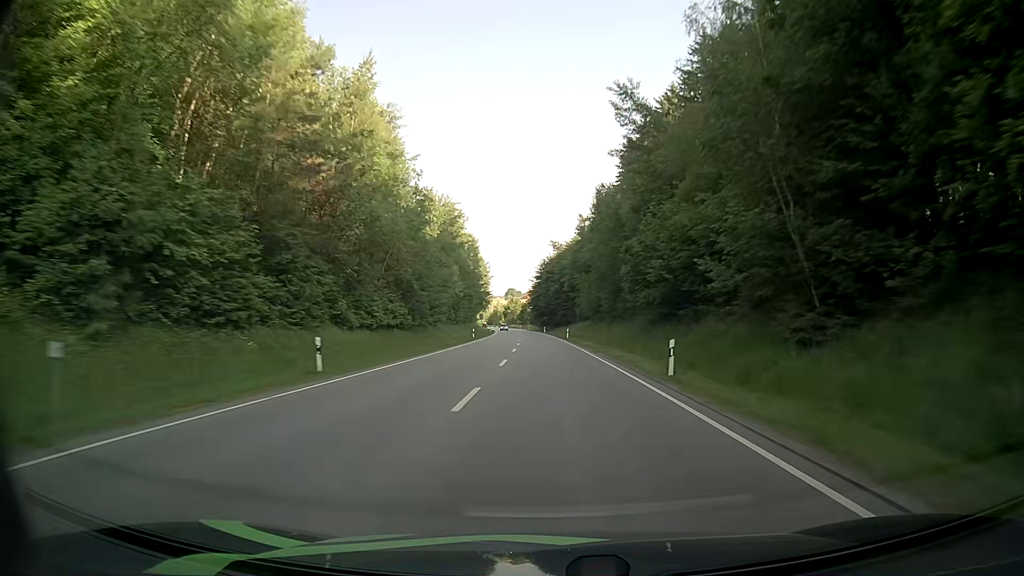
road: primary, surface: asphalt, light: Day
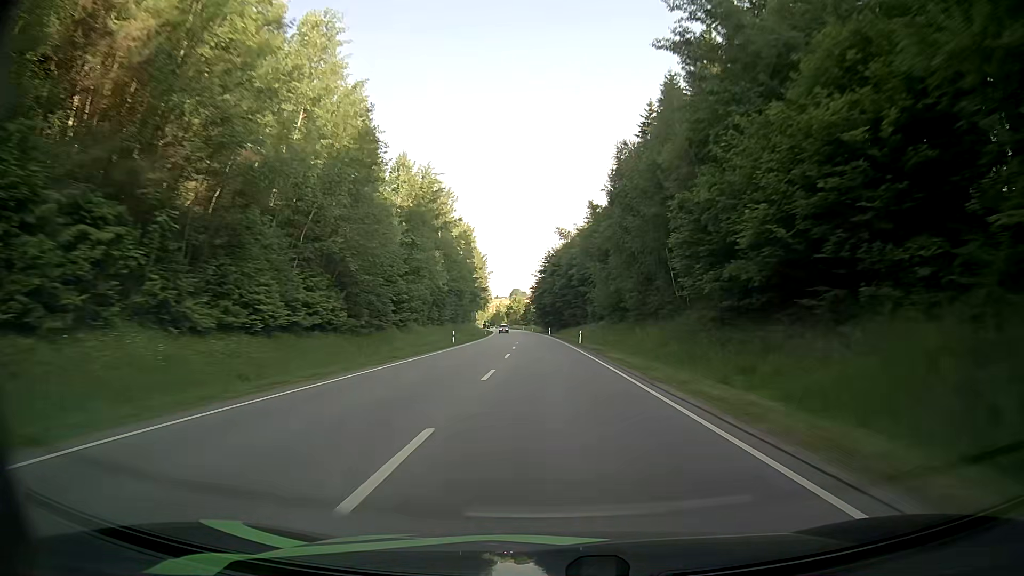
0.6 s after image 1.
(-0.1, +17.5) m; 0°
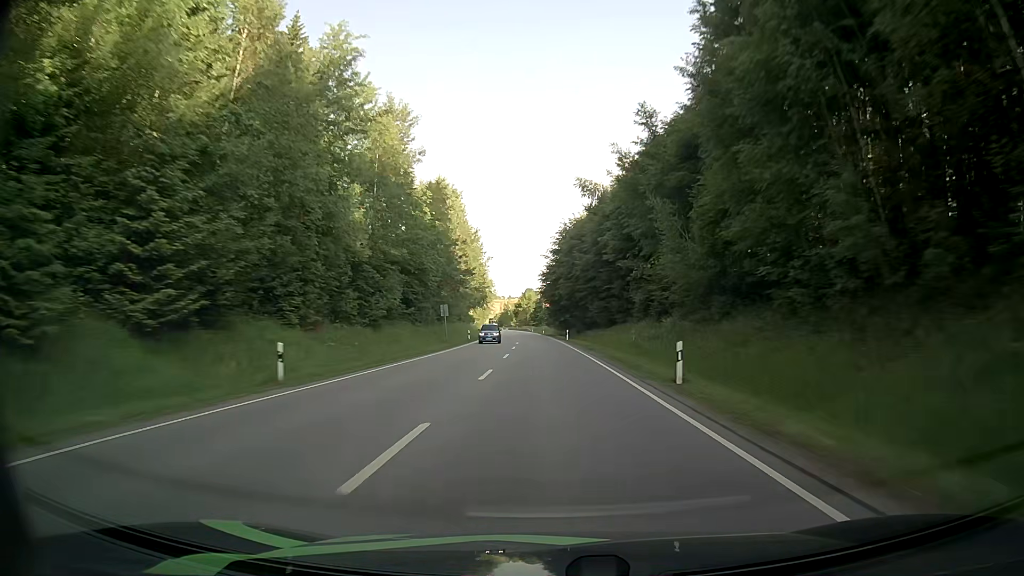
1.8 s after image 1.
(-0.4, +34.9) m; -1°
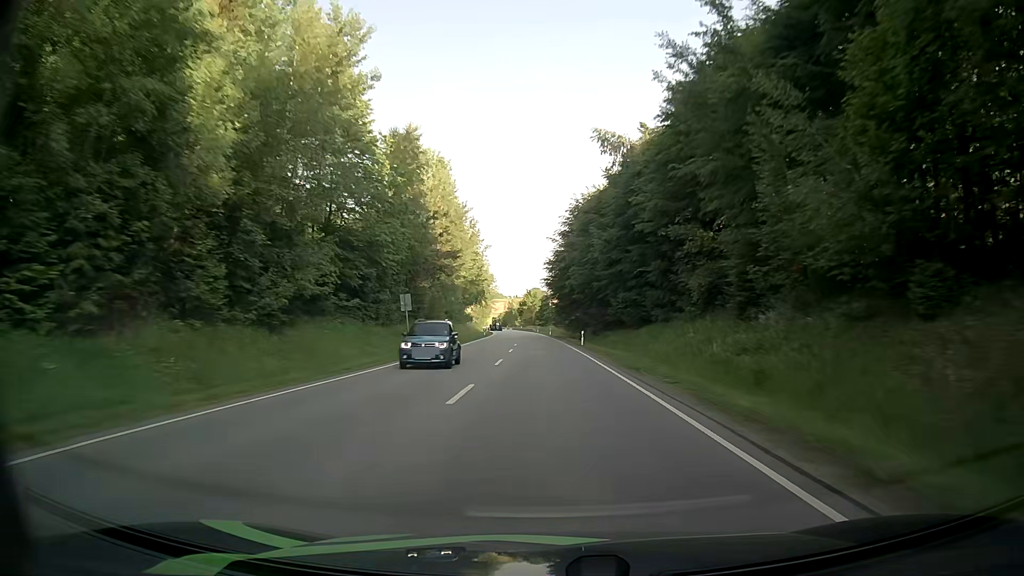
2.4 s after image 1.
(-0.1, +17.5) m; -1°
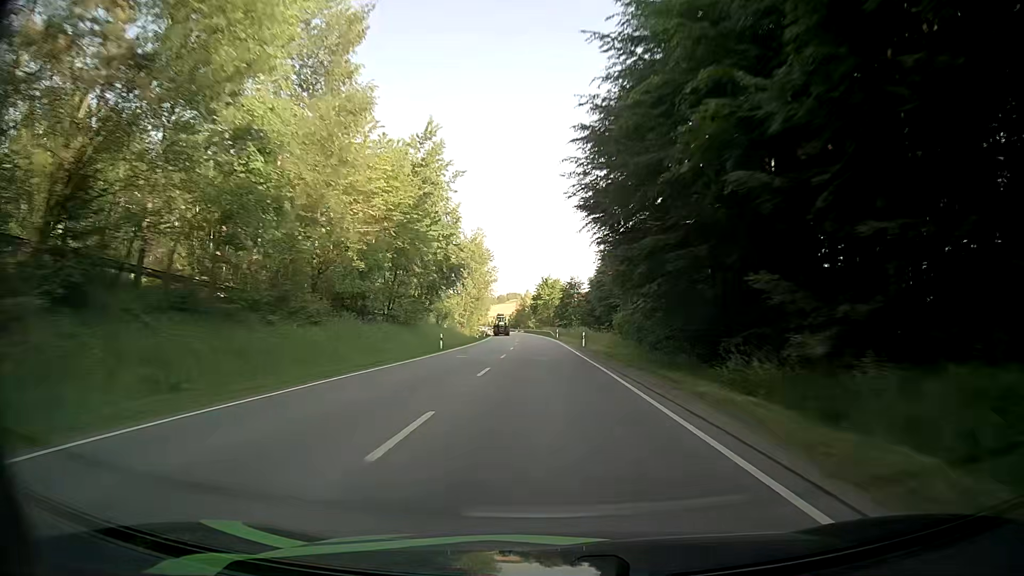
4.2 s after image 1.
(-0.8, +52.3) m; -2°
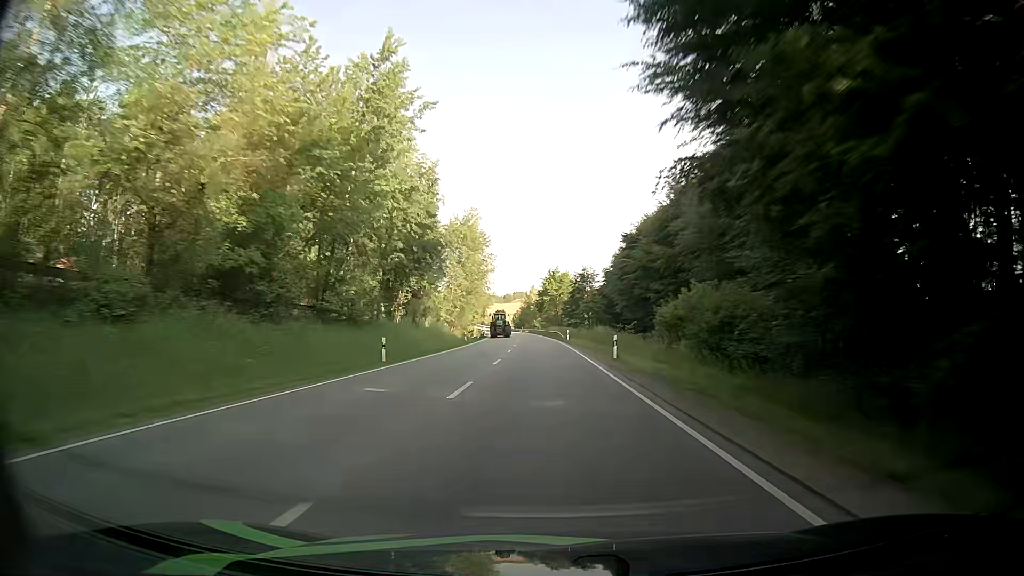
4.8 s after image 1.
(-0.1, +17.4) m; 0°
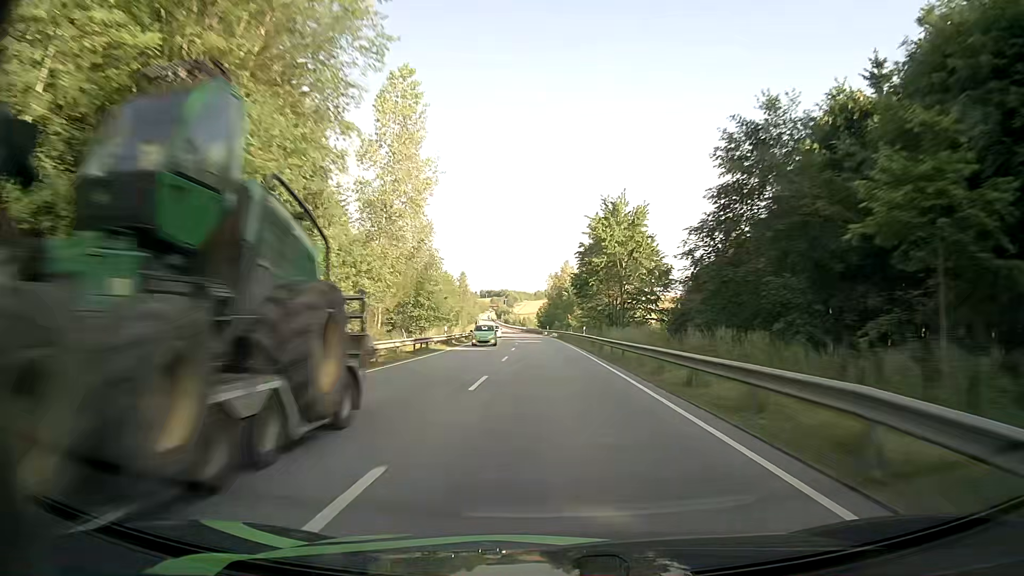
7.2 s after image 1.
(-1.9, +69.7) m; -3°
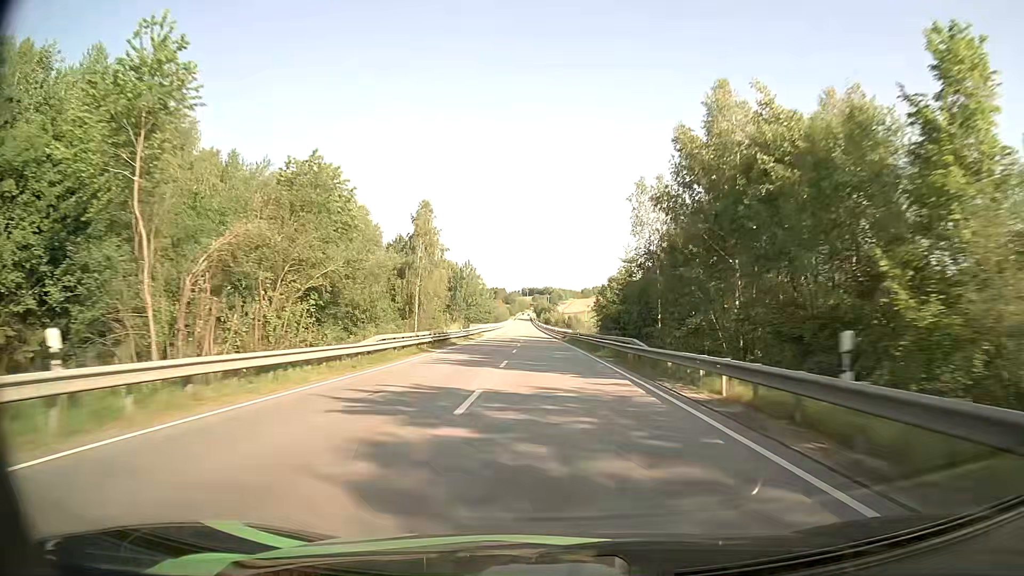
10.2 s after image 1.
(-3.0, +87.0) m; -4°
(0, +10) (0, +20) (0, +30) (0, +40) (-1, +50) (-1, +60) (-1, +70) (-2, +80) (-2, +90) (-2, +100) m
